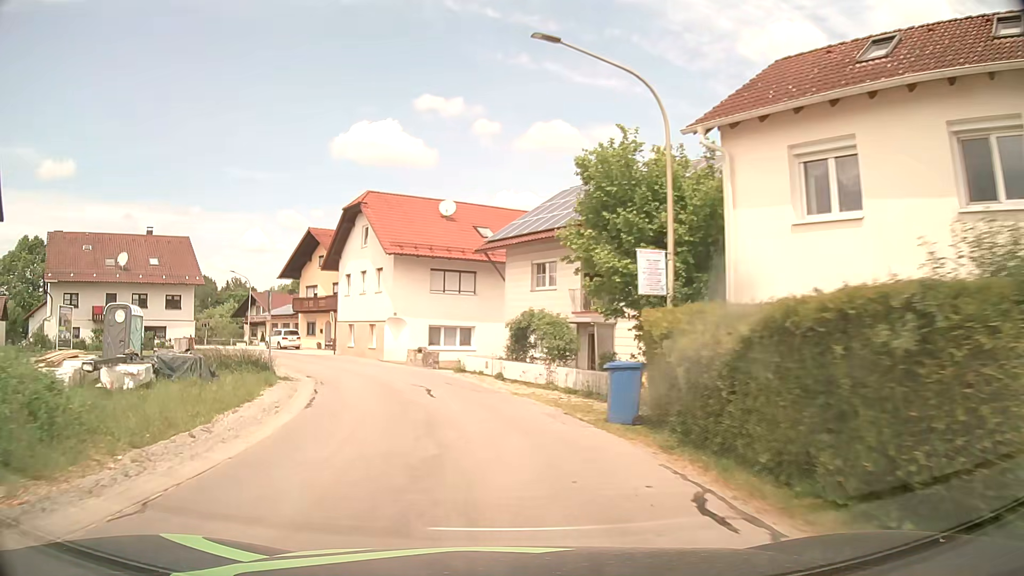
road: tertiary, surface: asphalt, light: Day
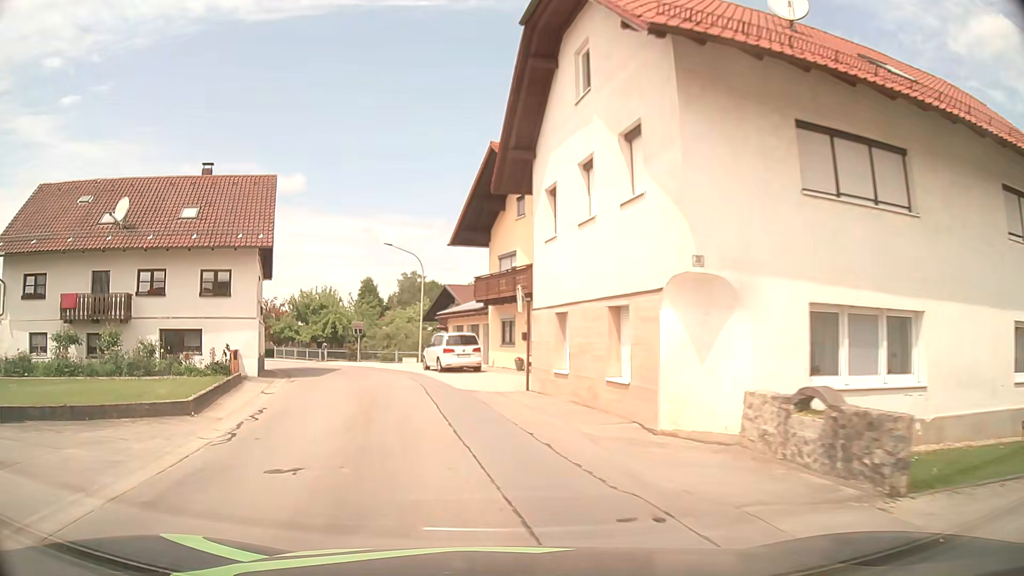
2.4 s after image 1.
(-4.3, +25.8) m; -21°
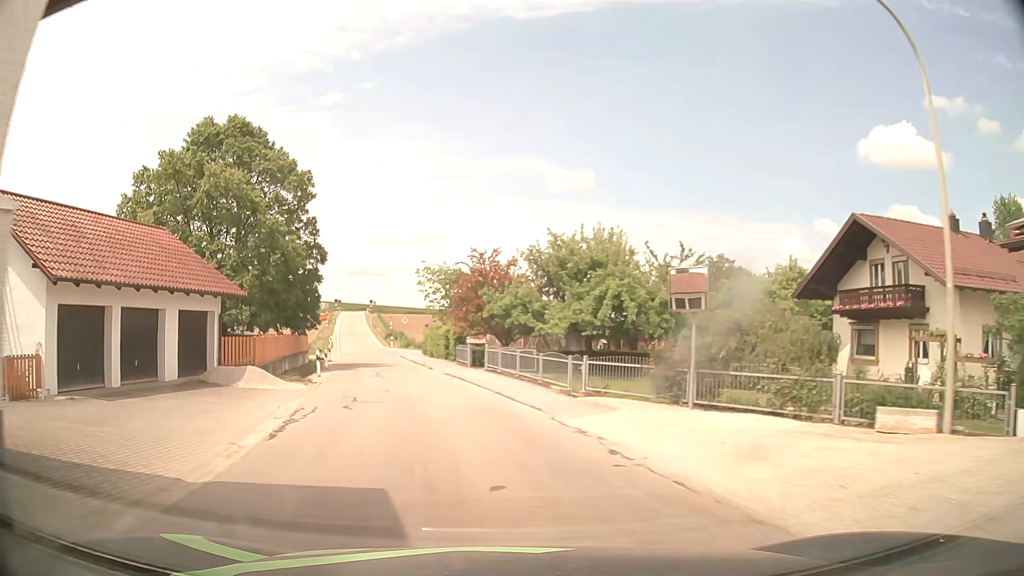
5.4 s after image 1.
(-7.2, +32.1) m; -25°
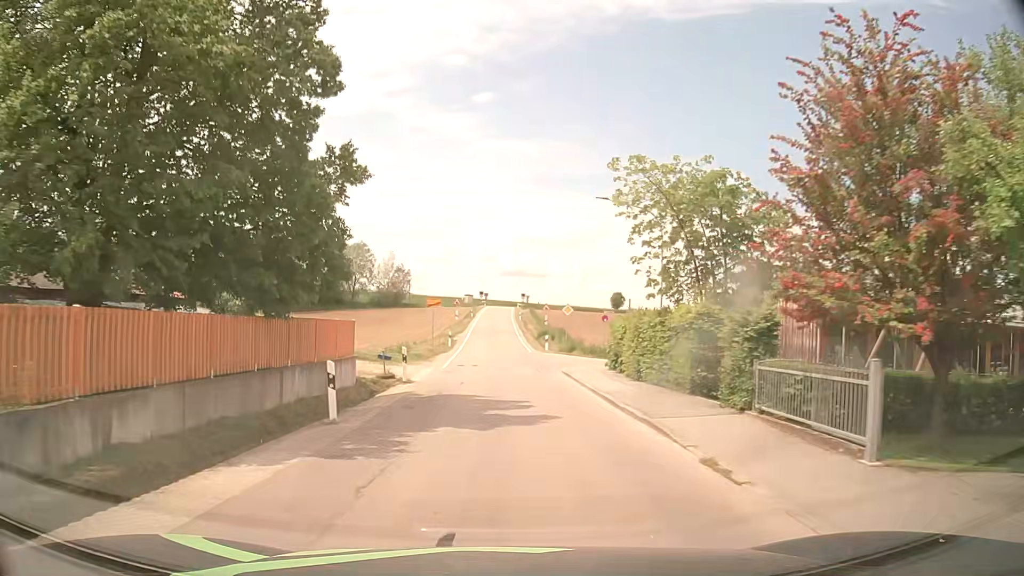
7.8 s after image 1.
(-3.6, +24.5) m; -13°
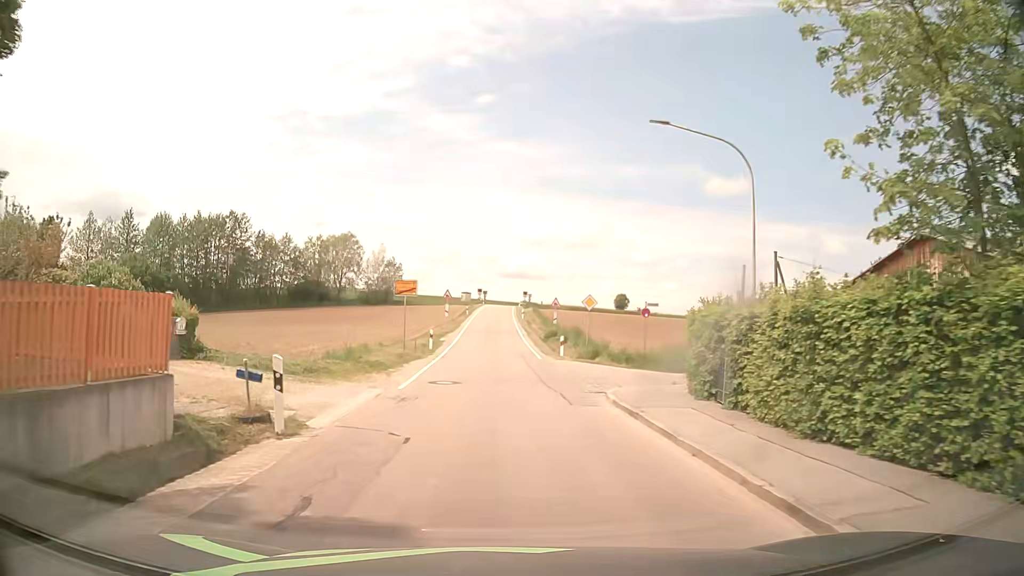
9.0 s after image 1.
(-0.1, +11.2) m; 0°
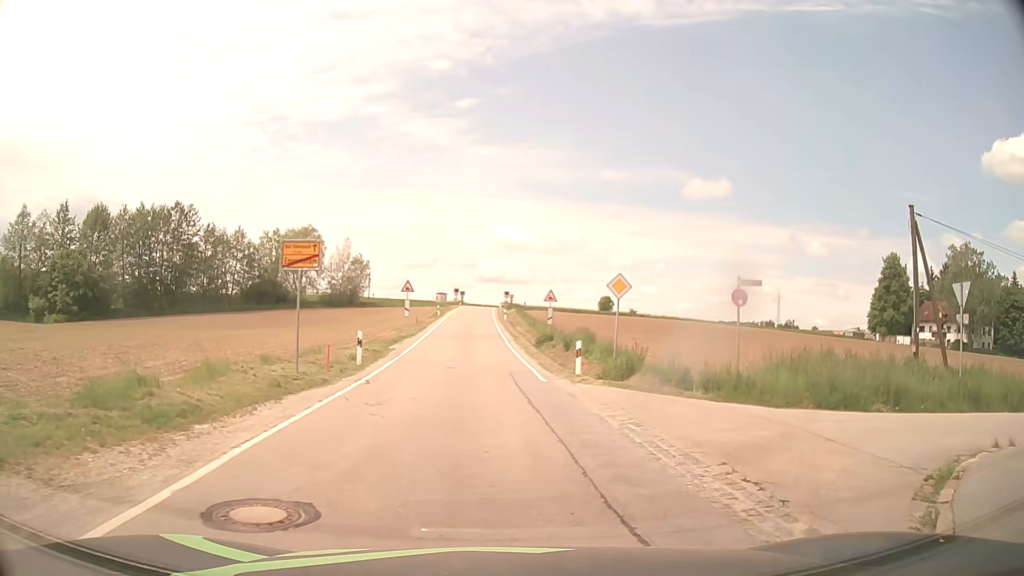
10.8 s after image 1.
(+0.1, +12.7) m; +1°
